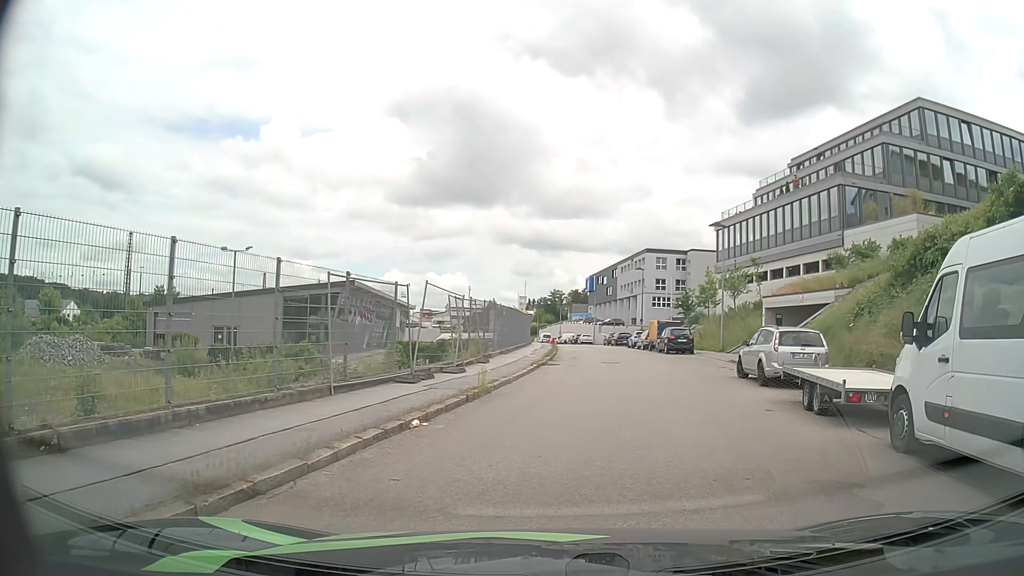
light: Day
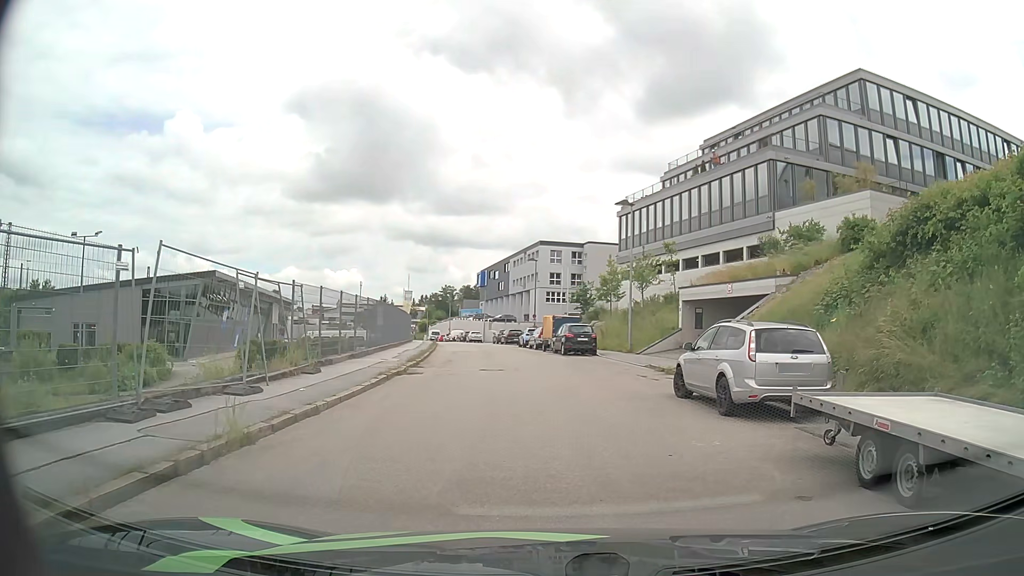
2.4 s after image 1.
(+0.7, +6.6) m; +10°
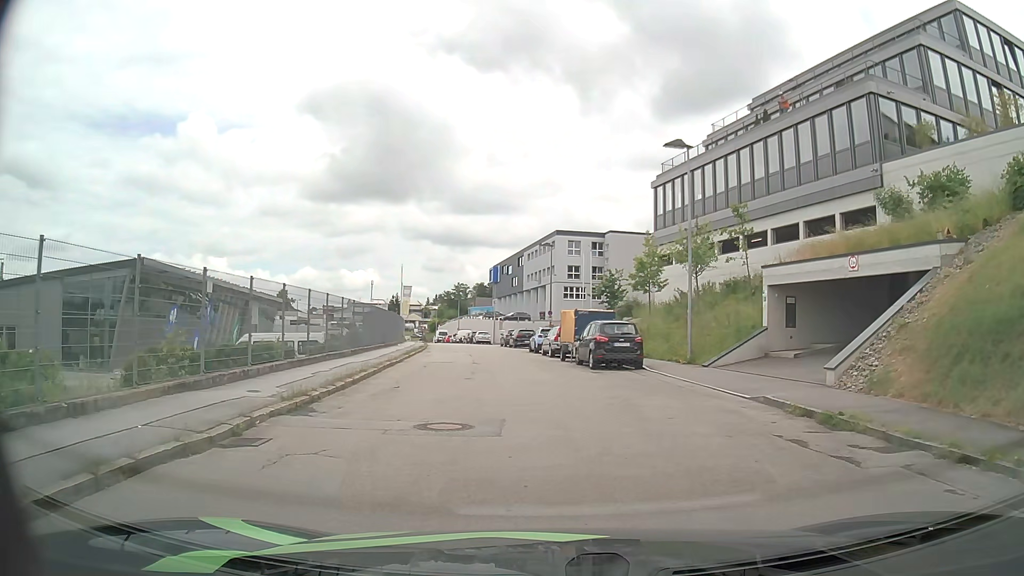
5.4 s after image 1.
(-0.1, +11.6) m; -2°
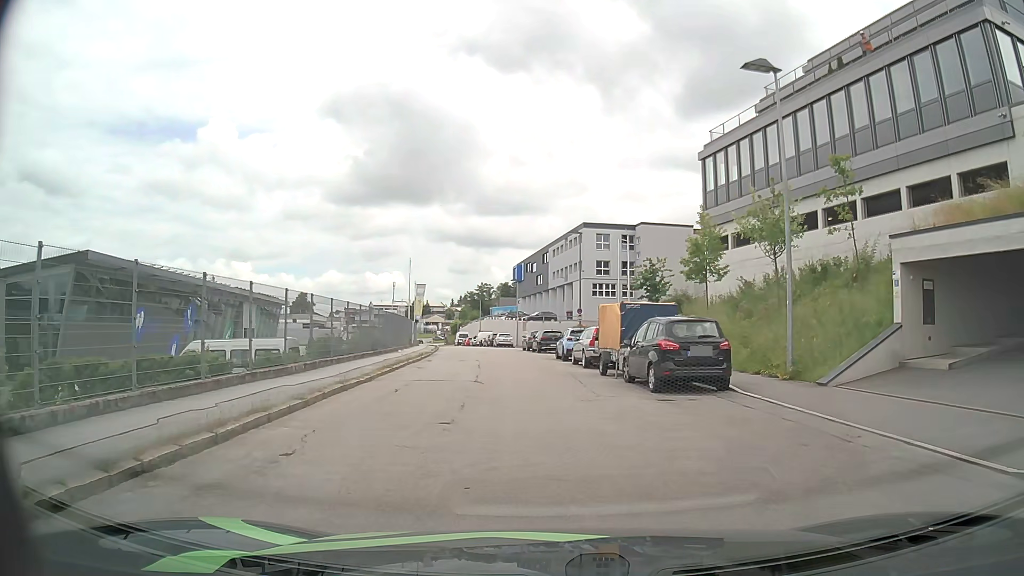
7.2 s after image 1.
(-0.1, +7.7) m; -2°
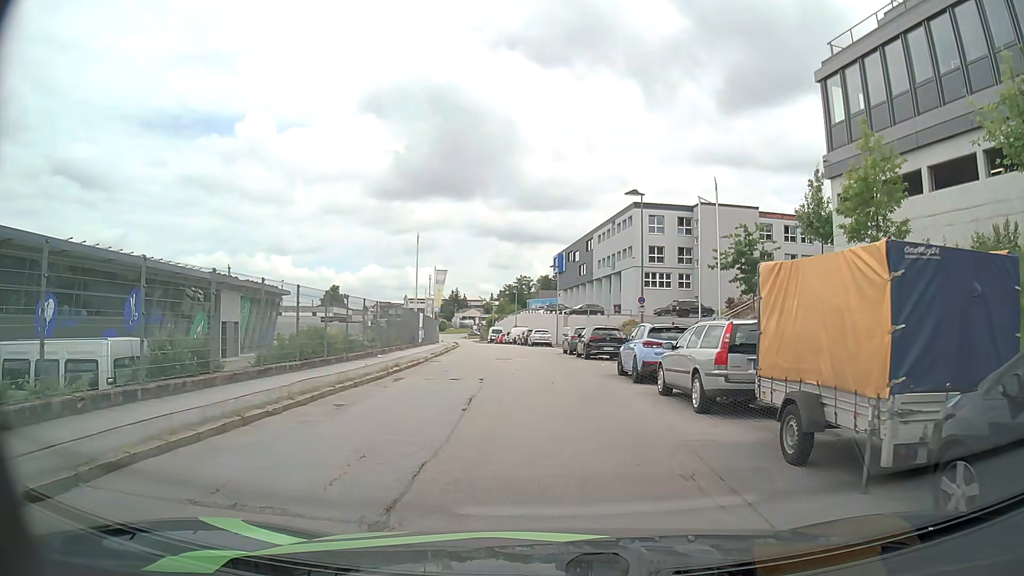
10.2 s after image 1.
(-0.3, +12.8) m; -4°
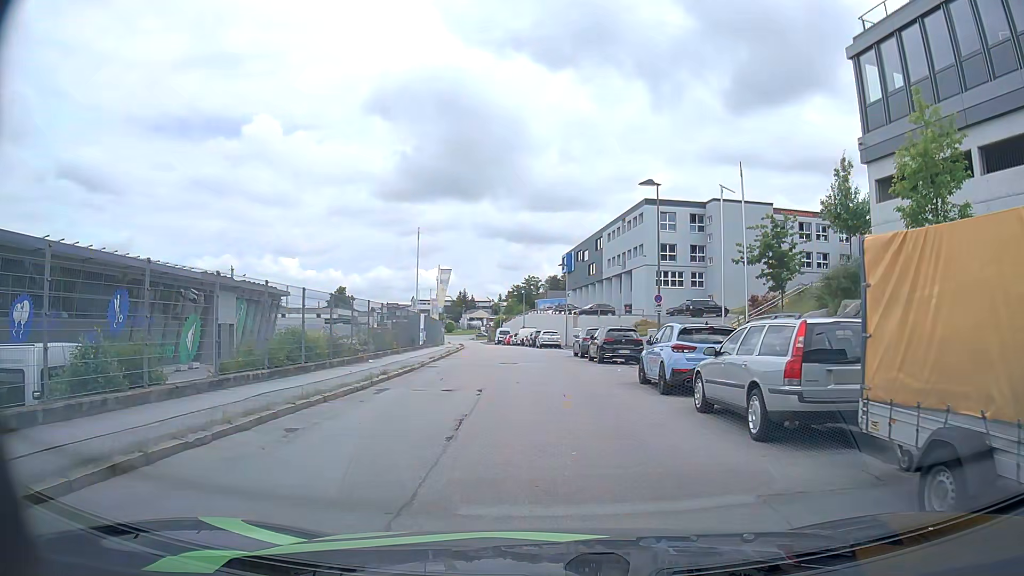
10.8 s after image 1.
(0.0, +2.6) m; -1°
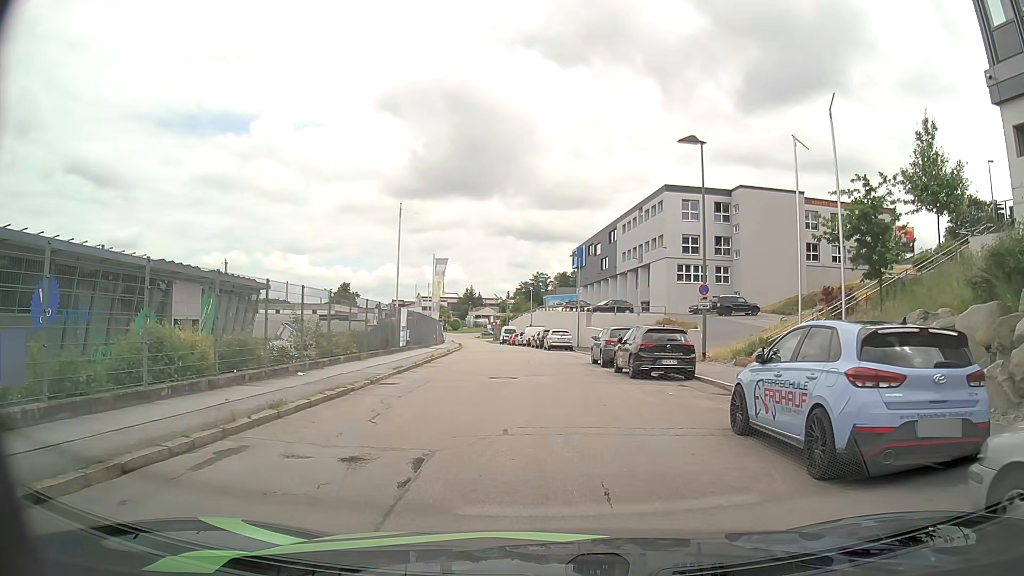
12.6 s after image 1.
(-0.1, +7.7) m; -1°
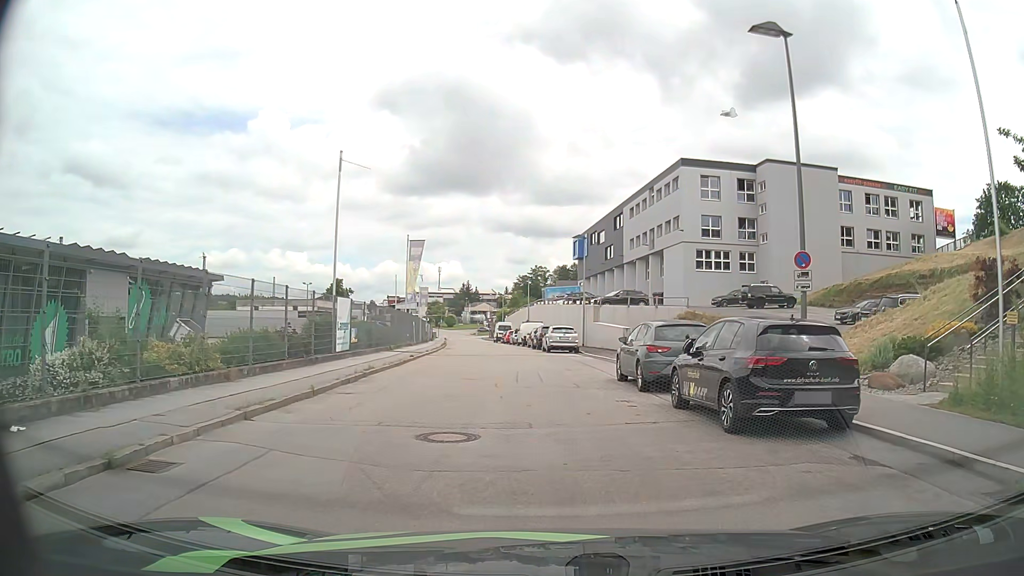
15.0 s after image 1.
(0.0, +9.9) m; 0°
(0, +10) (0, +20) (-1, +30) (-2, +40) (-3, +50) (-5, +60) (-6, +70) (-8, +80) (-9, +89) (-10, +99) m
